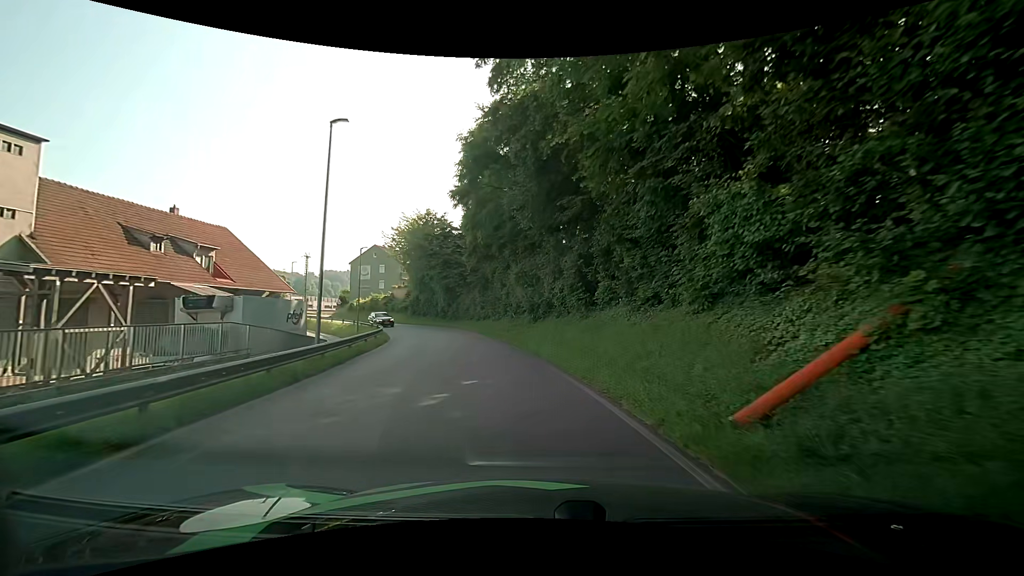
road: residential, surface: asphalt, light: Day
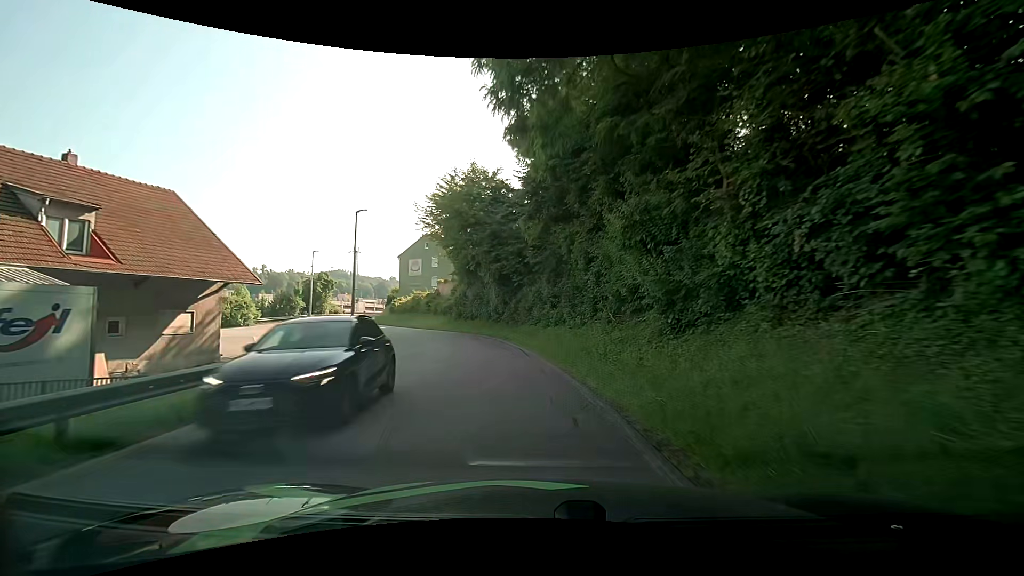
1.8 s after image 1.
(-1.3, +17.8) m; -9°
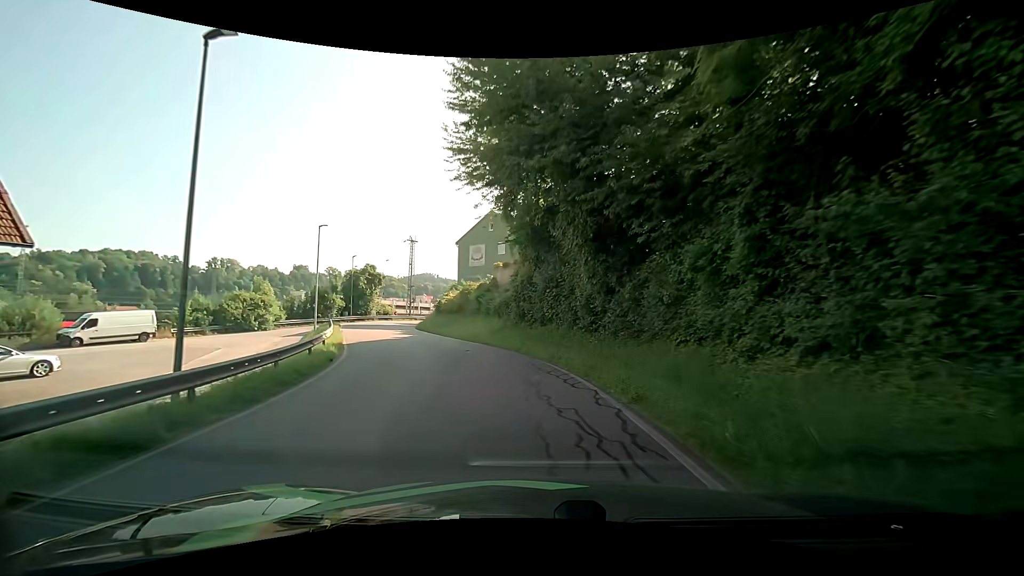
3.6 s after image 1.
(-1.6, +18.5) m; -11°
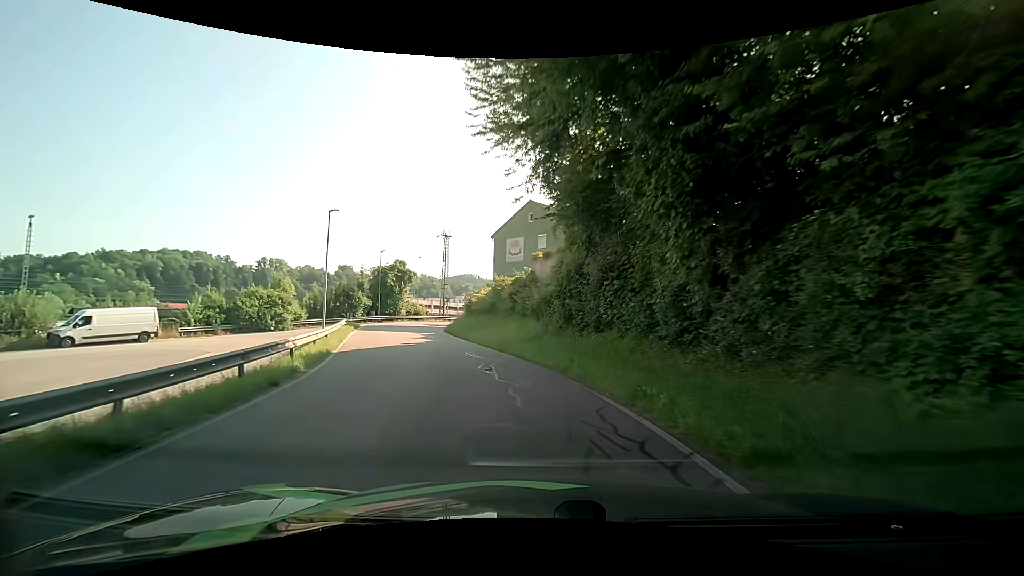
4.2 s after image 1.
(-0.1, +6.1) m; -4°
(-1, +10) (-3, +20) (-6, +29) (-8, +39) (-10, +49) (-8, +59) (-4, +68) (+3, +75) (+9, +83) (+16, +90) m
